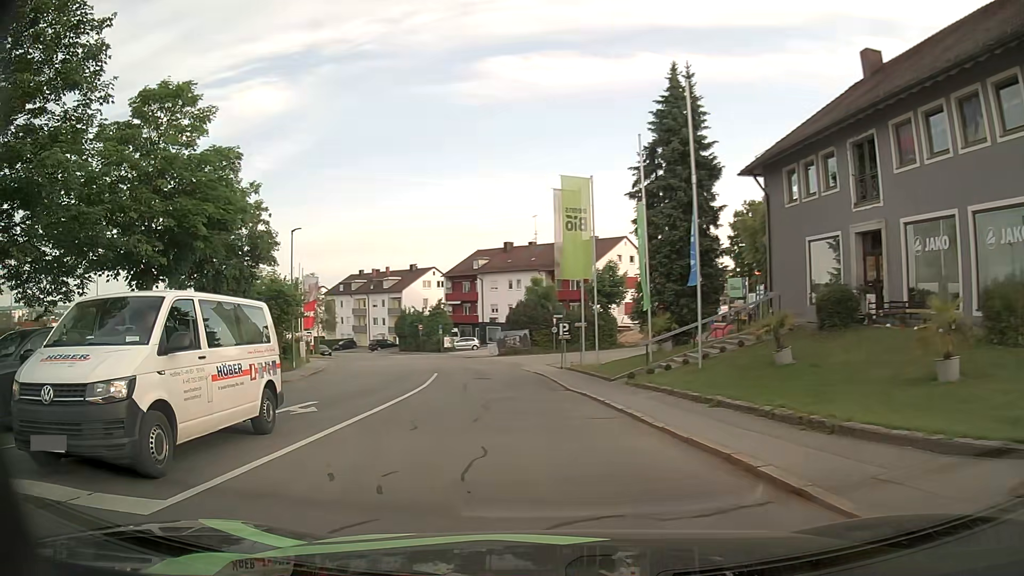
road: residential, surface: asphalt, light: Day
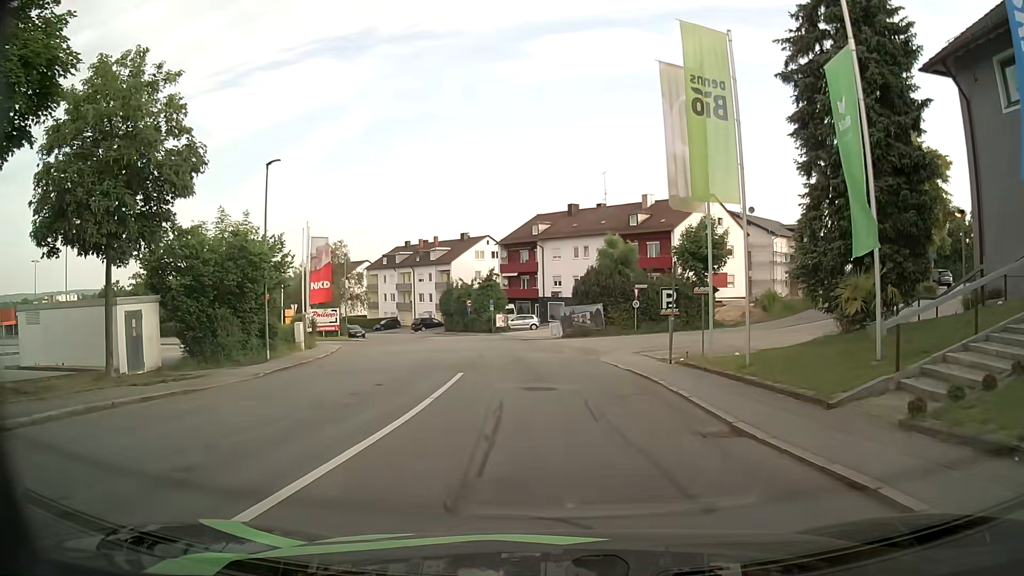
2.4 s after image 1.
(-0.9, +12.5) m; -4°
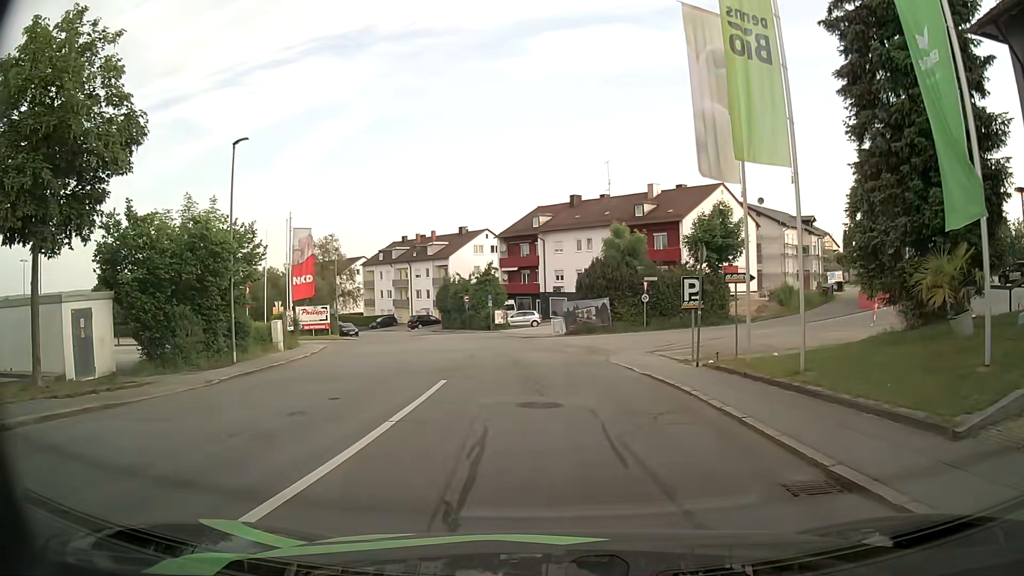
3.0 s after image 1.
(0.0, +3.3) m; 0°
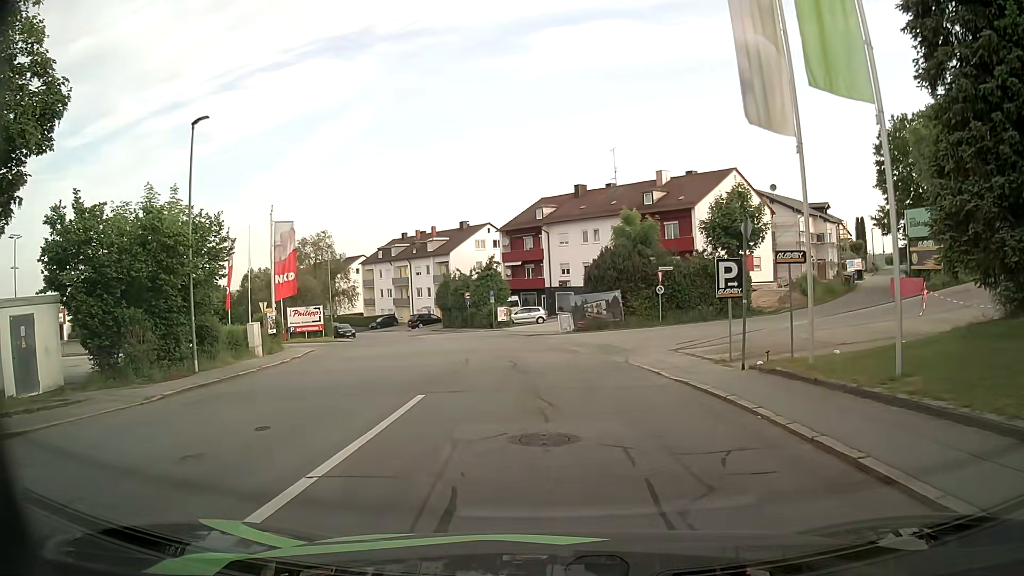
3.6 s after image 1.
(0.0, +3.4) m; -1°
